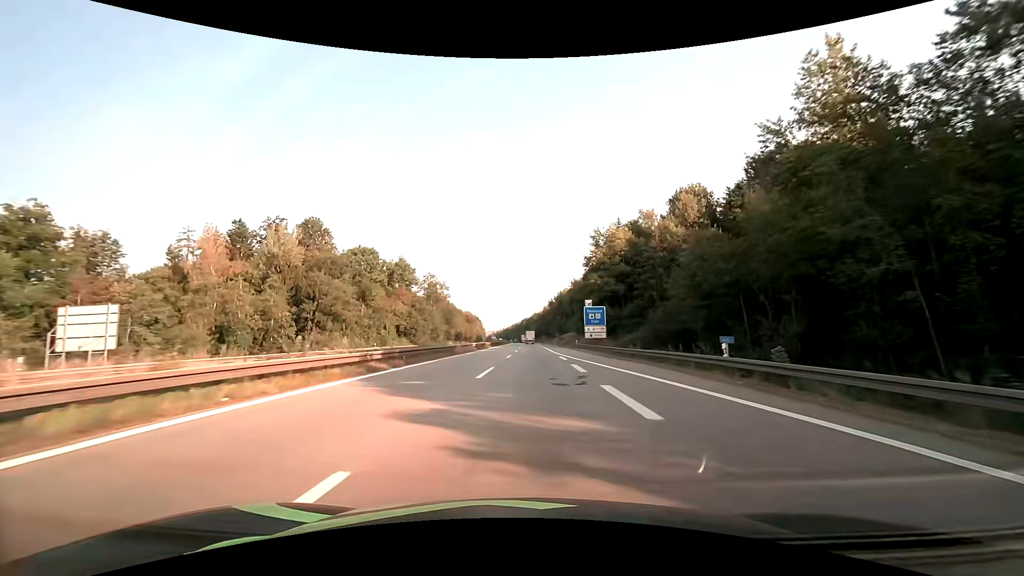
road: motorway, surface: asphalt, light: Day
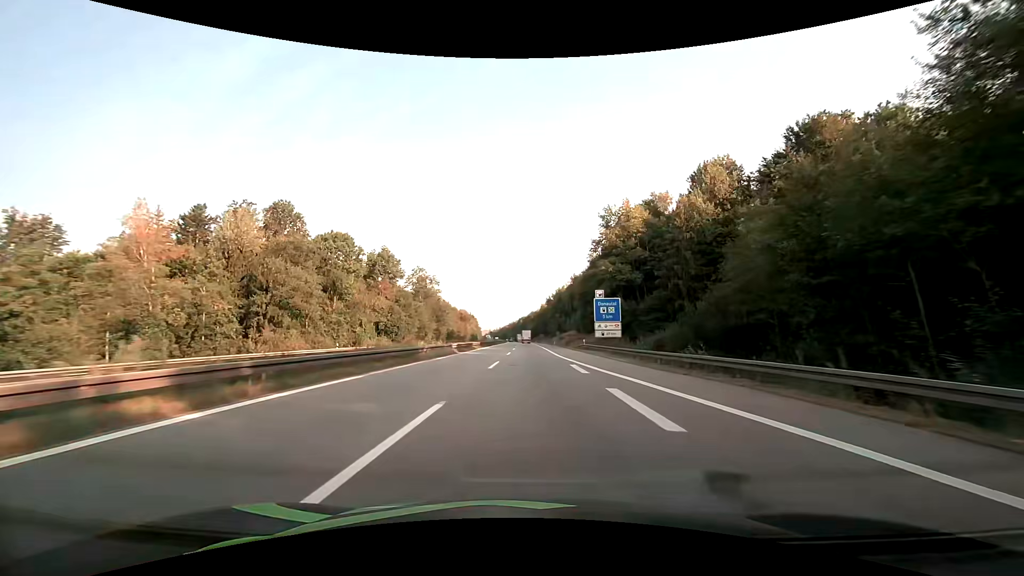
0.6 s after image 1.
(0.0, +12.9) m; 0°
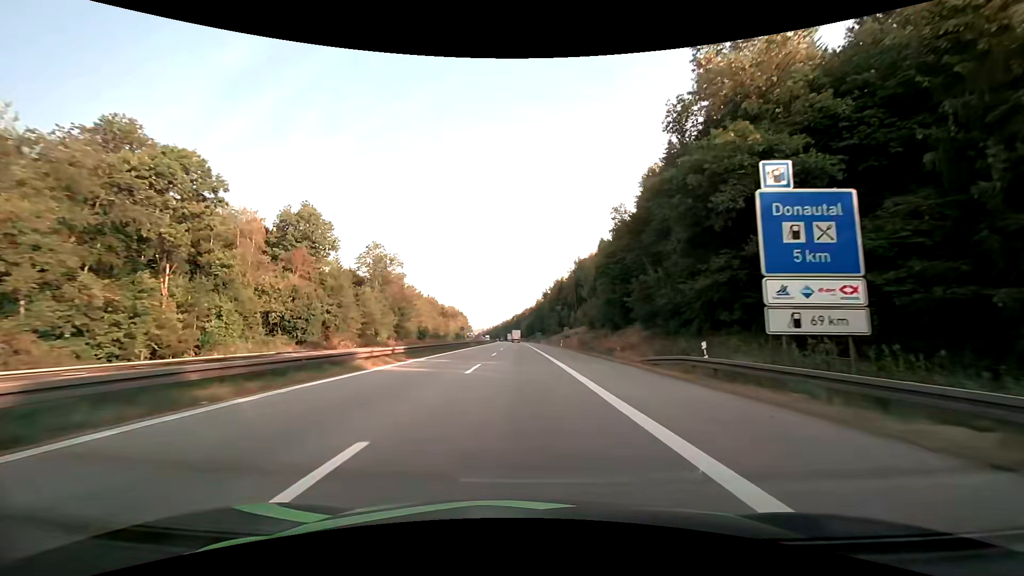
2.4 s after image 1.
(+0.3, +39.1) m; +1°
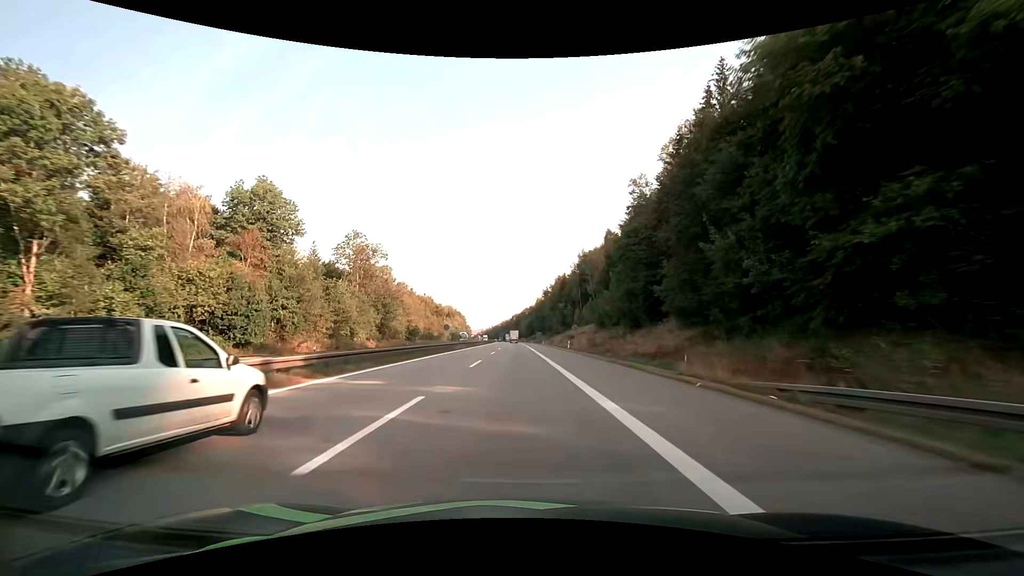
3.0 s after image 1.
(0.0, +13.0) m; 0°
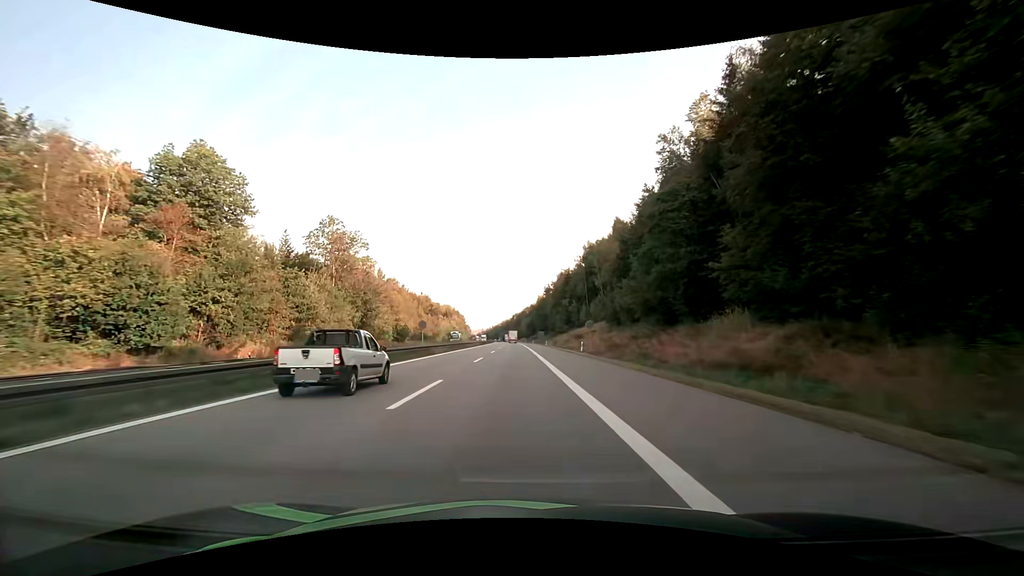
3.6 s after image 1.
(0.0, +13.1) m; 0°
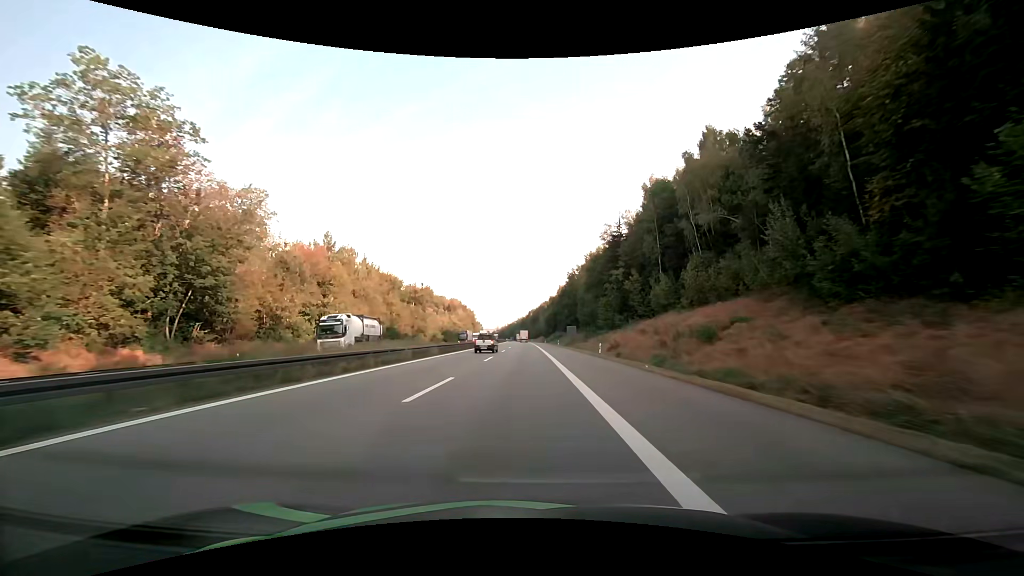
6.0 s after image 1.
(-1.0, +52.8) m; -2°
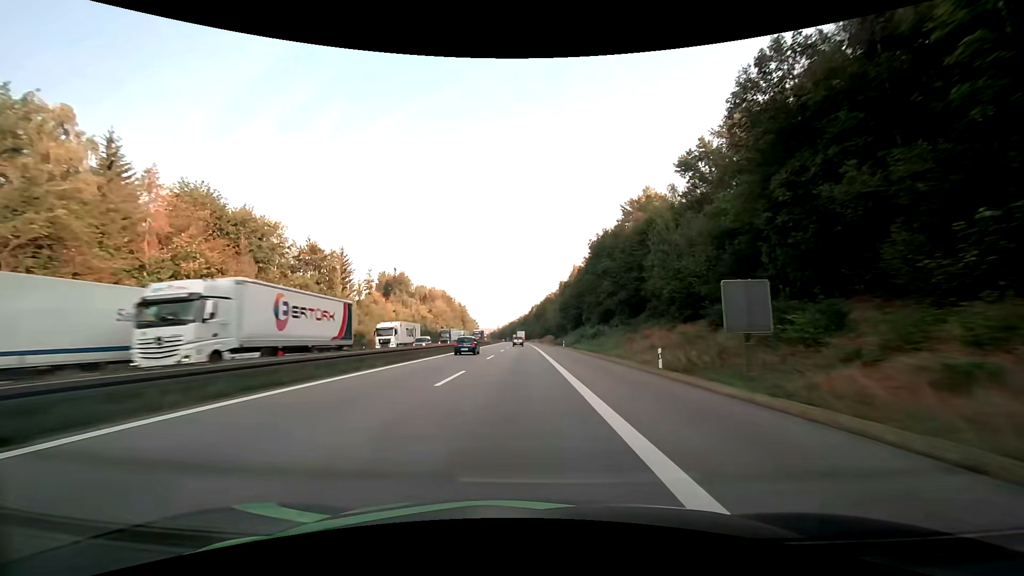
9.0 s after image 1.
(+0.1, +67.5) m; 0°
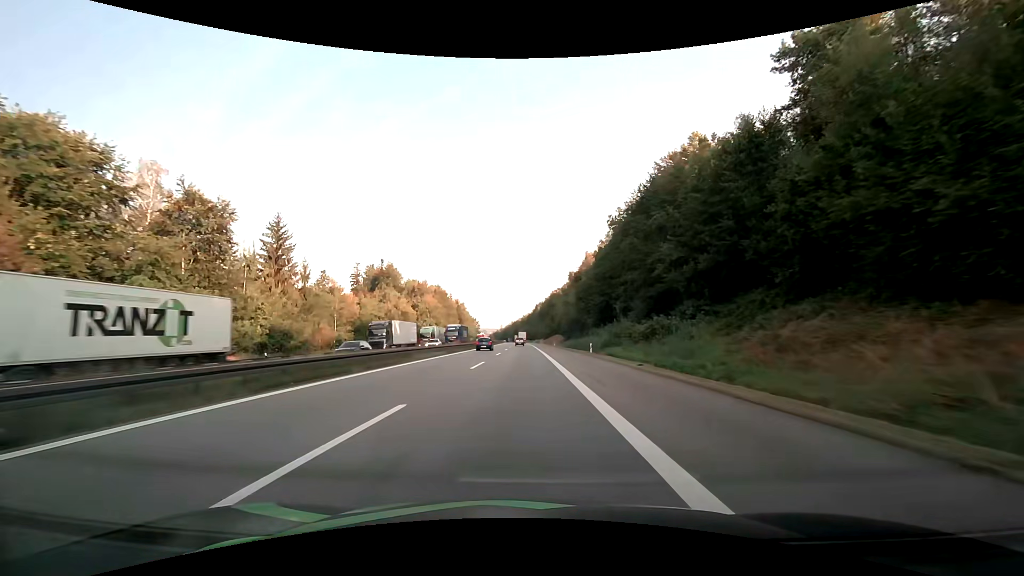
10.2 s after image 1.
(-0.2, +27.6) m; 0°
(0, +10) (0, +20) (0, +30) (0, +40) (-1, +50) (-1, +60) (-1, +70) (-1, +80) (-1, +90) (-1, +100) m
